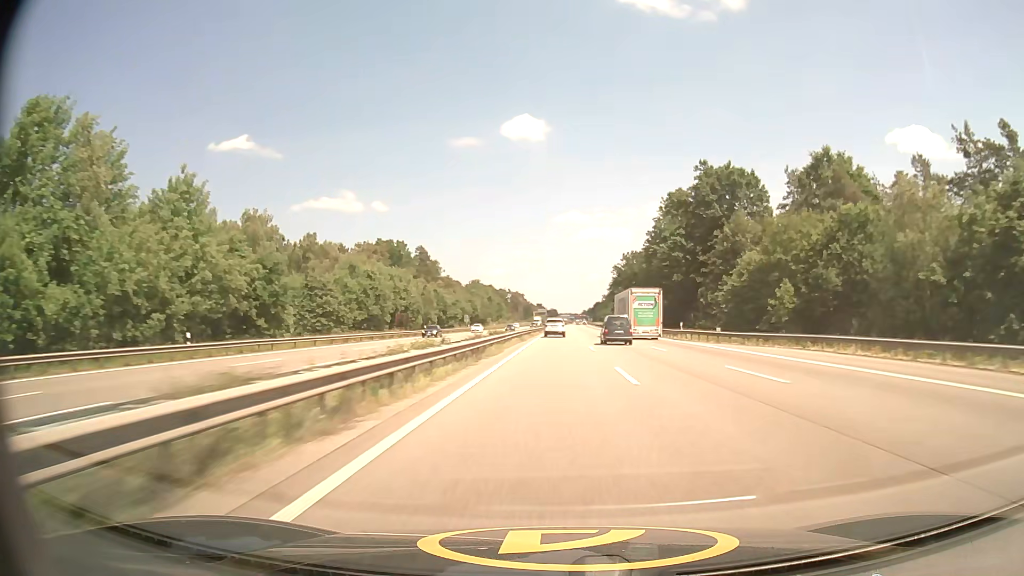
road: motorway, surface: asphalt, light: Day
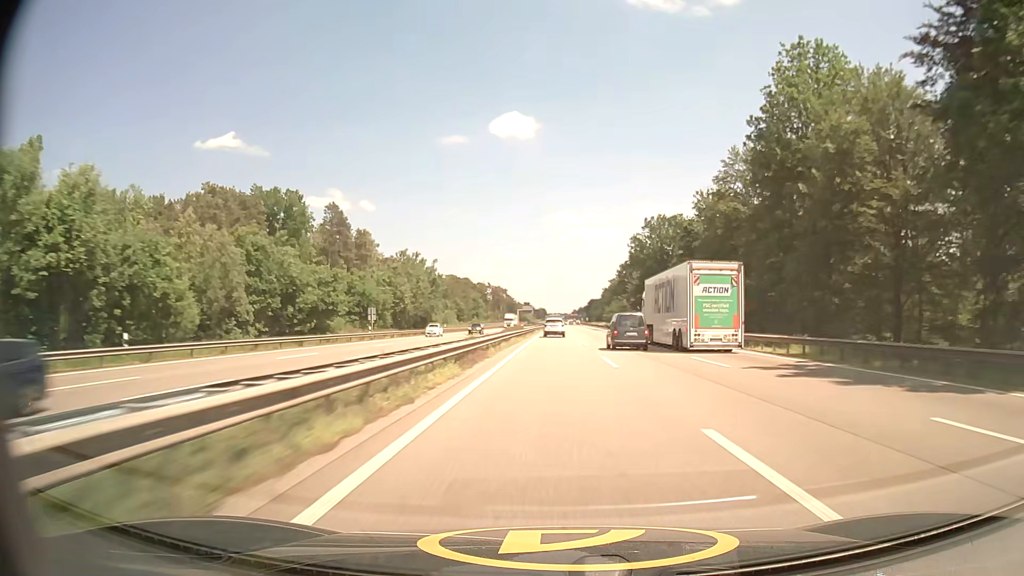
(+0.6, +65.9) m; +1°
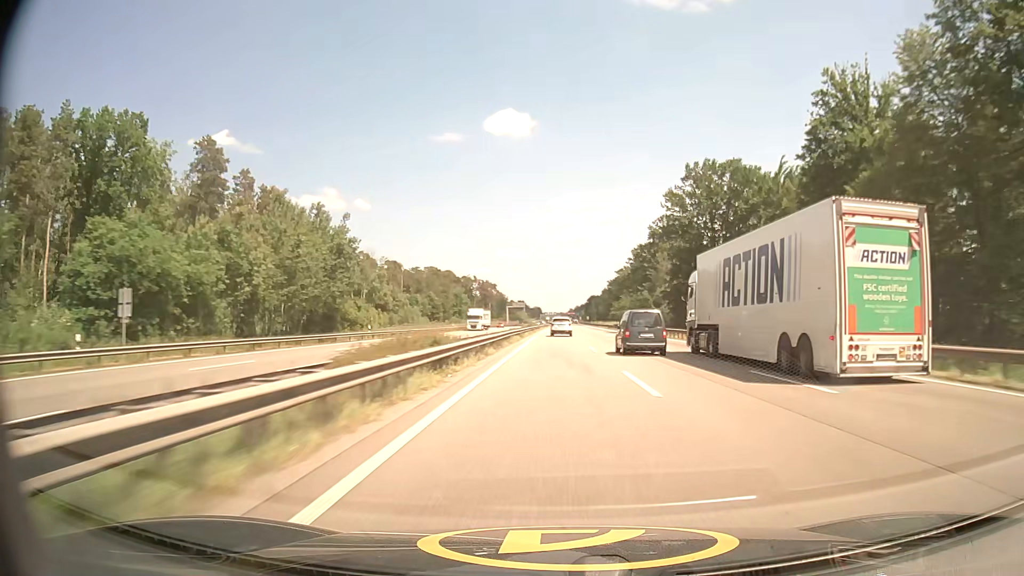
(+0.2, +44.0) m; 0°
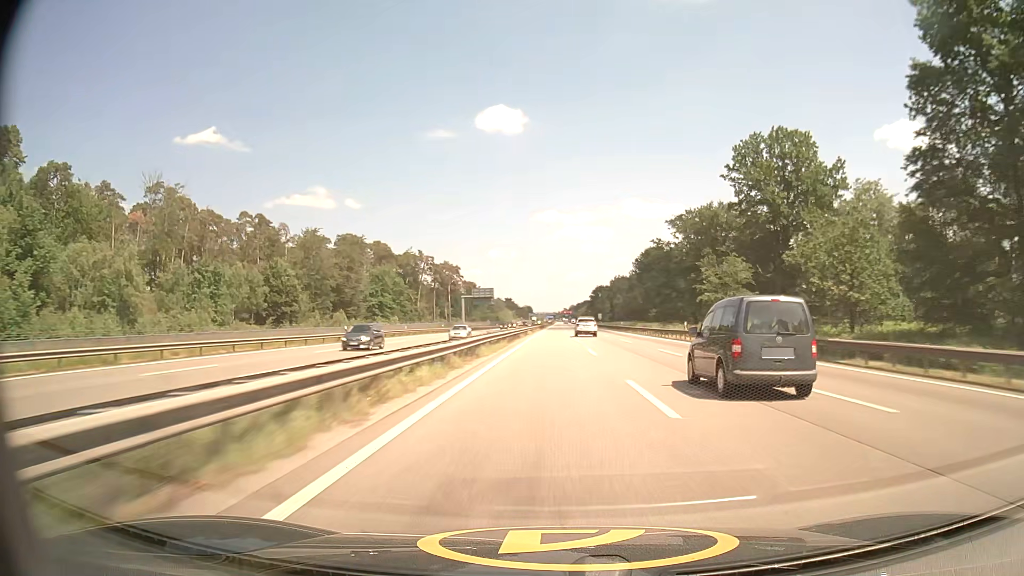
(+0.9, +110.1) m; +1°
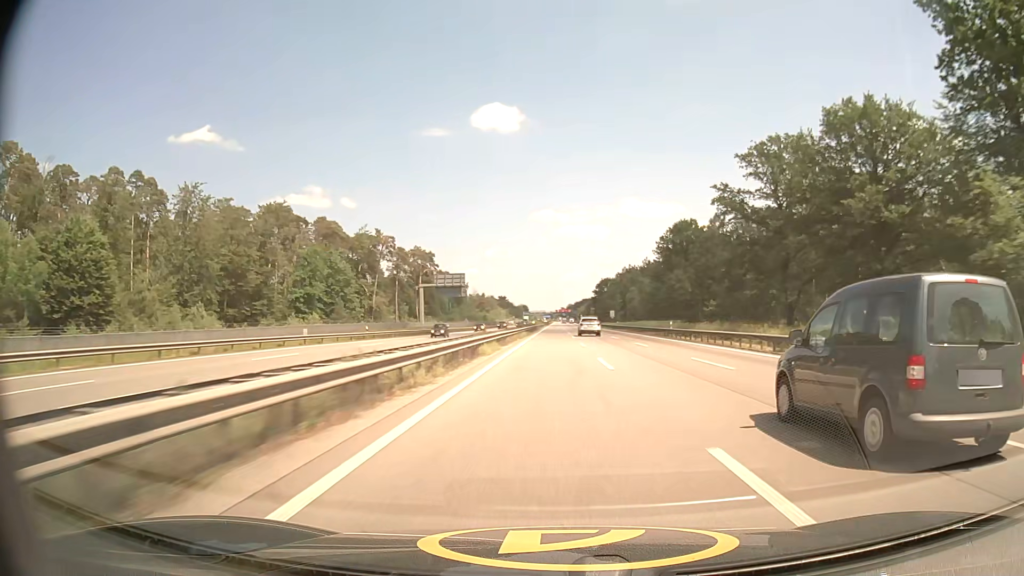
(+0.1, +44.0) m; 0°
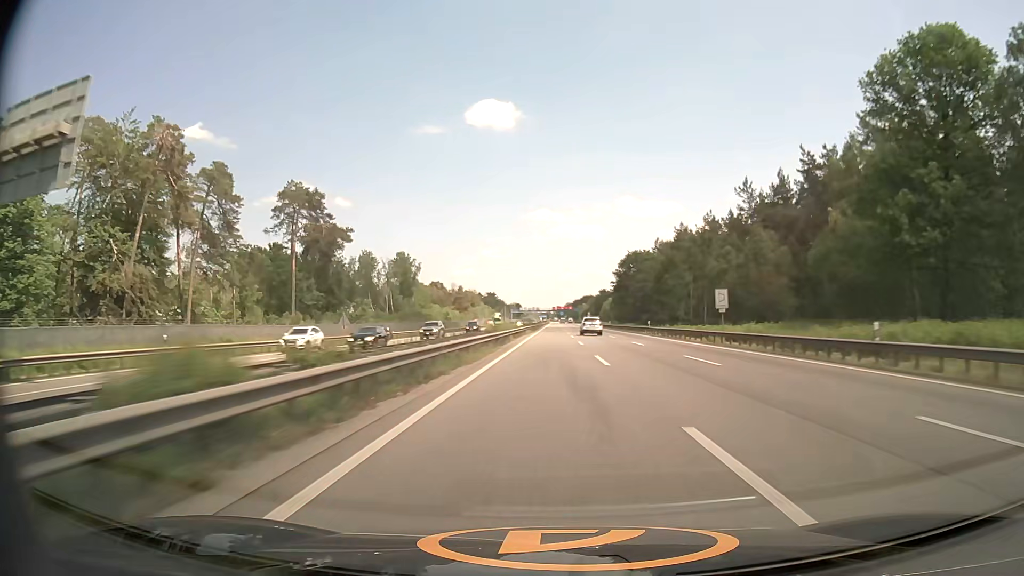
(+0.2, +87.8) m; 0°
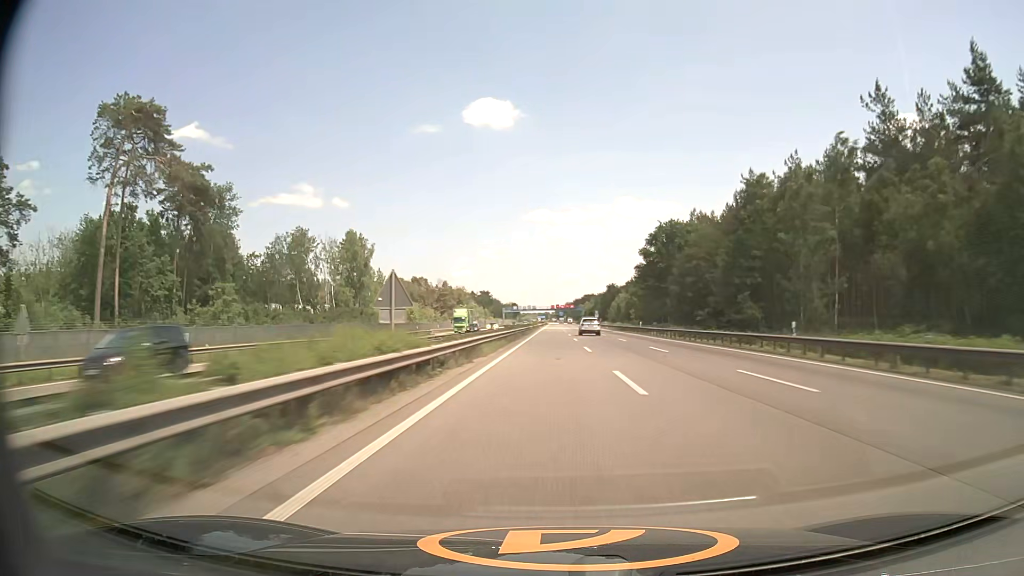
(0.0, +43.7) m; 0°
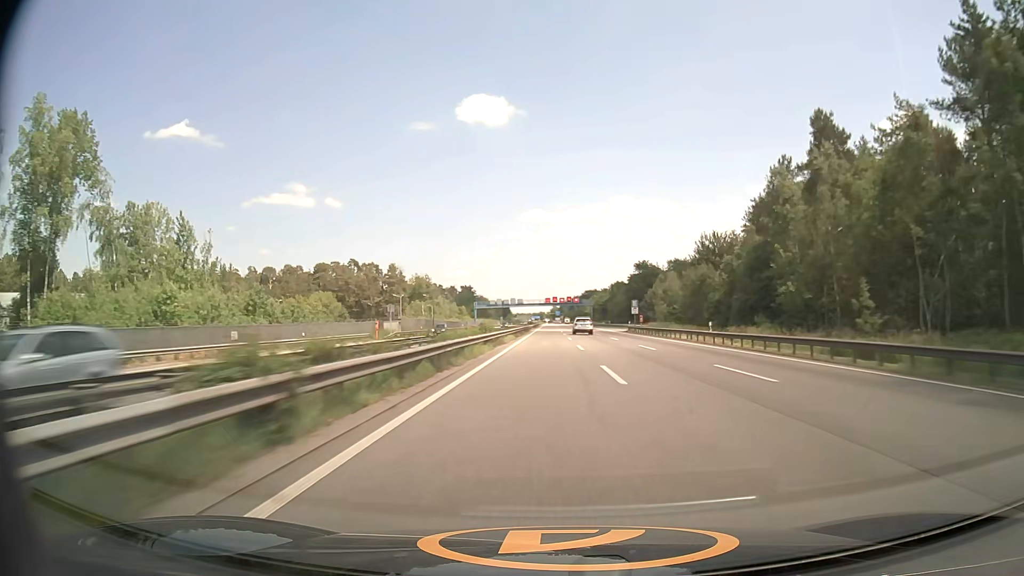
(+0.2, +87.4) m; 0°
(0, +10) (0, +20) (0, +30) (0, +40) (0, +50) (0, +60) (0, +70) (+1, +80) (+1, +90) (+1, +100) m
